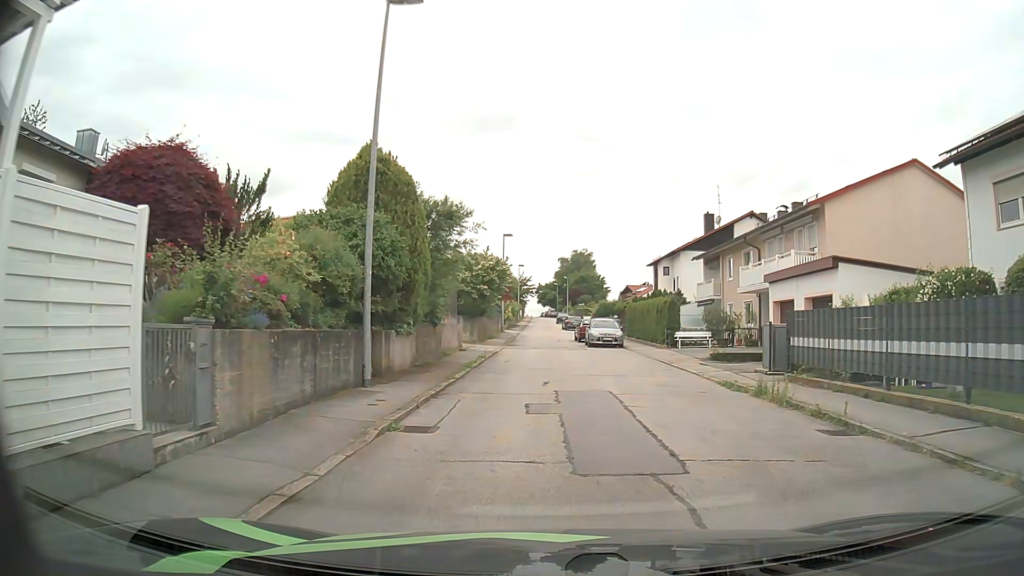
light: Day
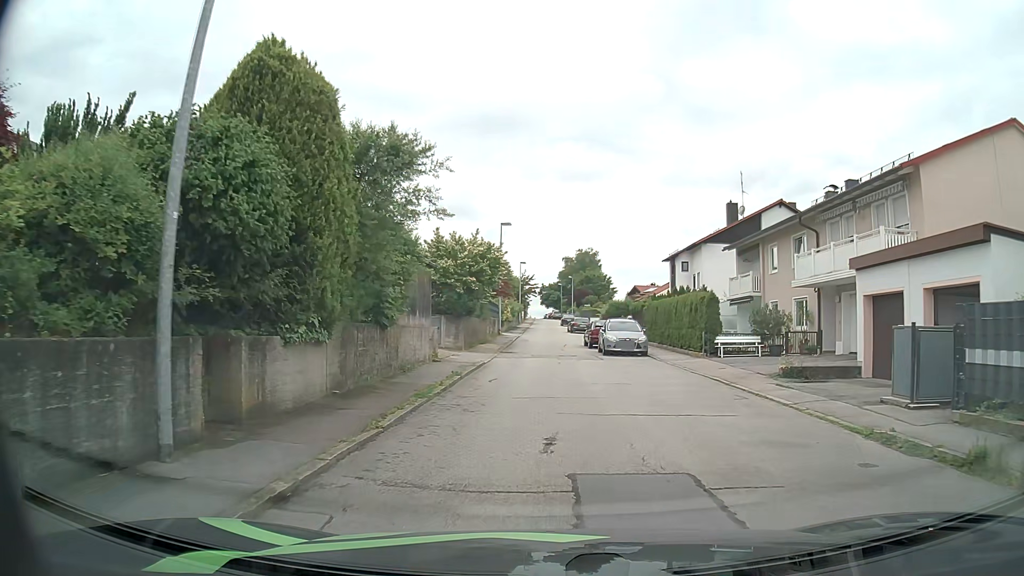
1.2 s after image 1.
(0.0, +7.3) m; -1°
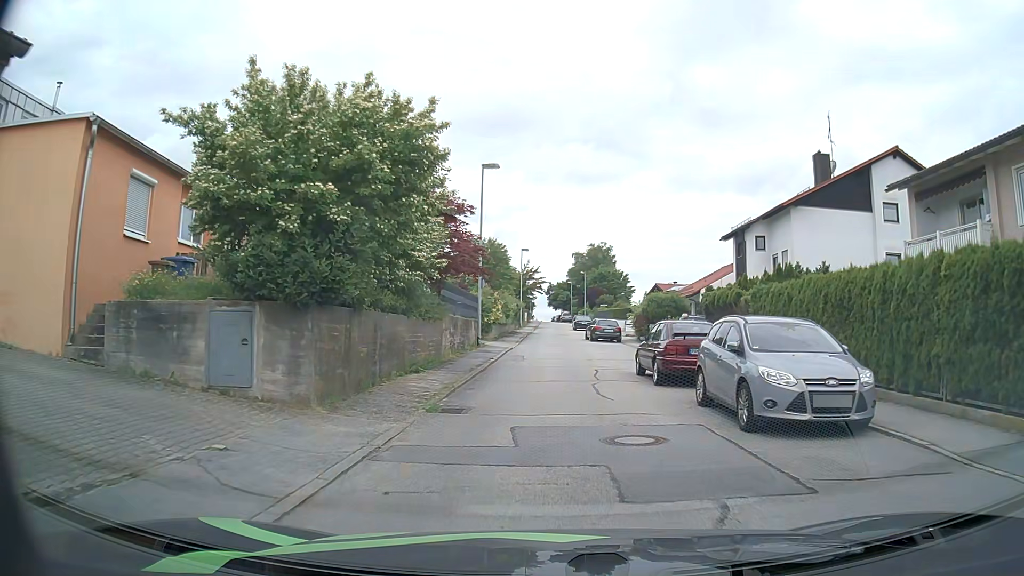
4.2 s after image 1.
(0.0, +19.0) m; -1°
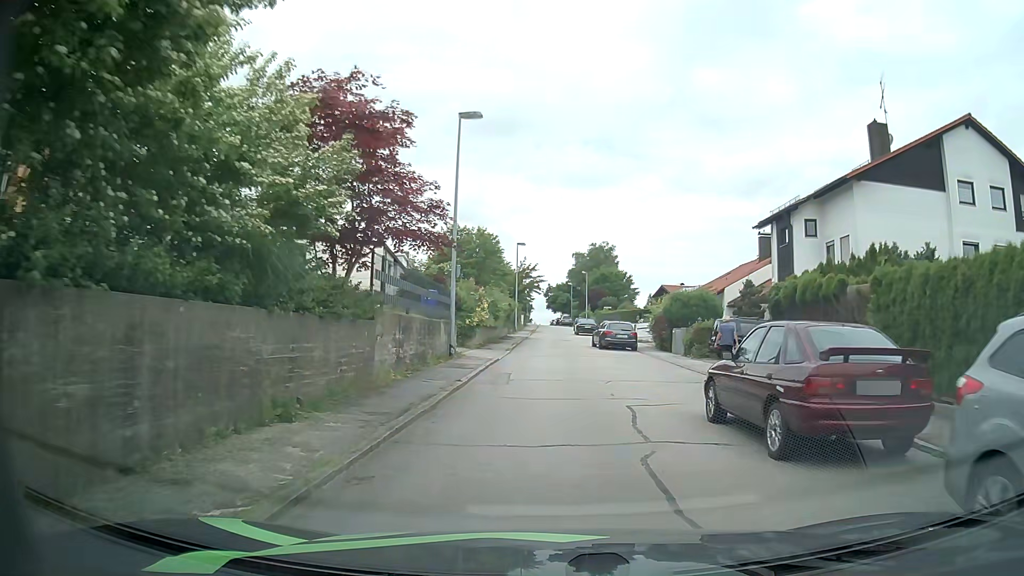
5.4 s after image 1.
(+0.1, +8.0) m; +1°
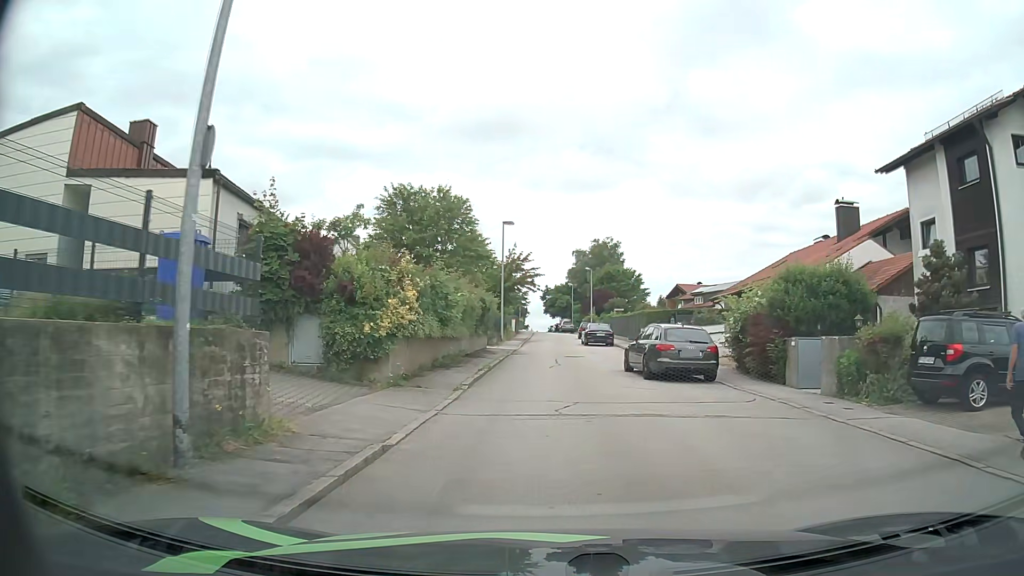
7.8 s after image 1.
(0.0, +16.2) m; -1°
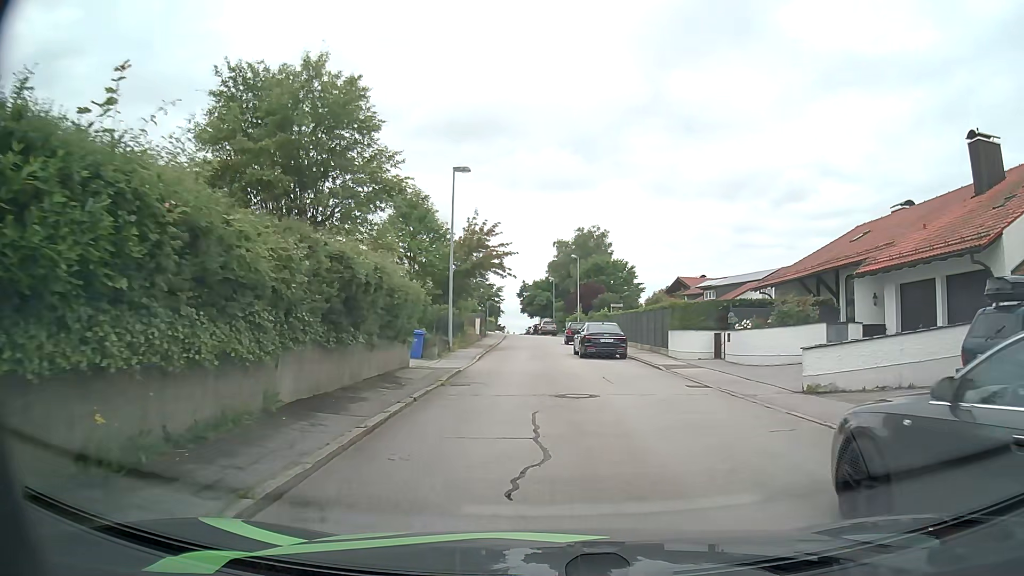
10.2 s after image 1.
(+0.3, +16.1) m; +2°
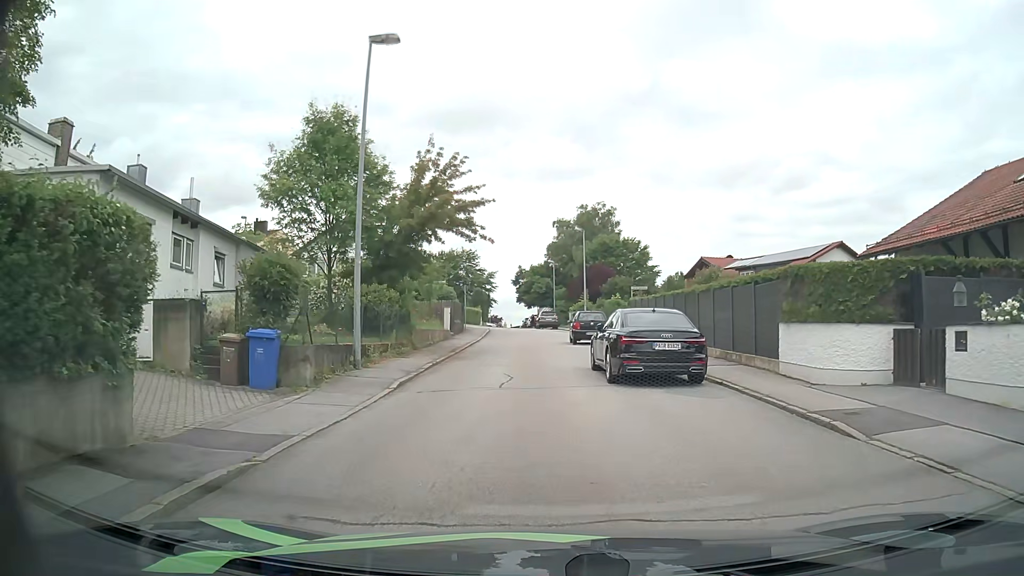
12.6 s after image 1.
(+0.1, +13.7) m; 0°
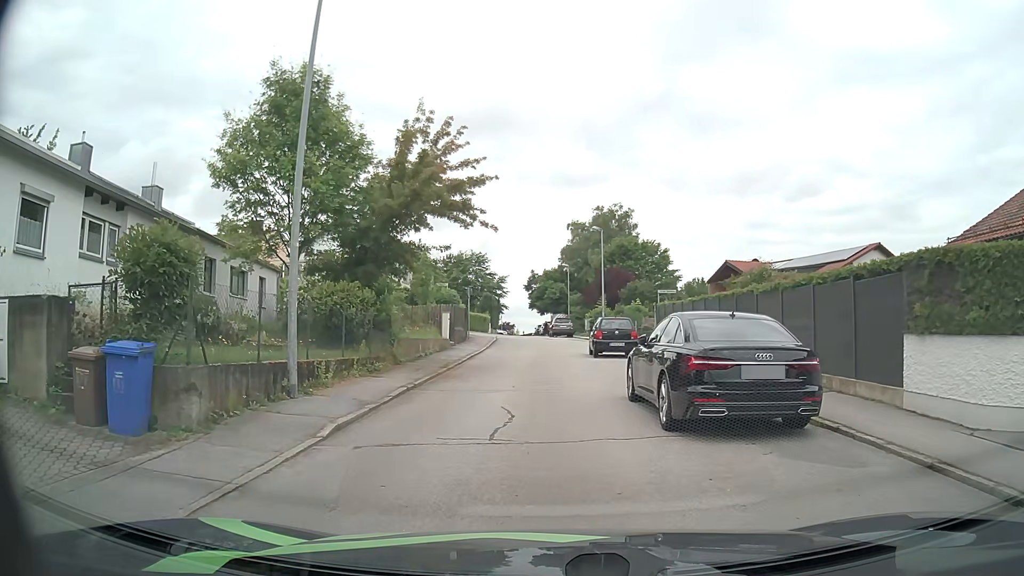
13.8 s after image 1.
(0.0, +4.7) m; -1°
